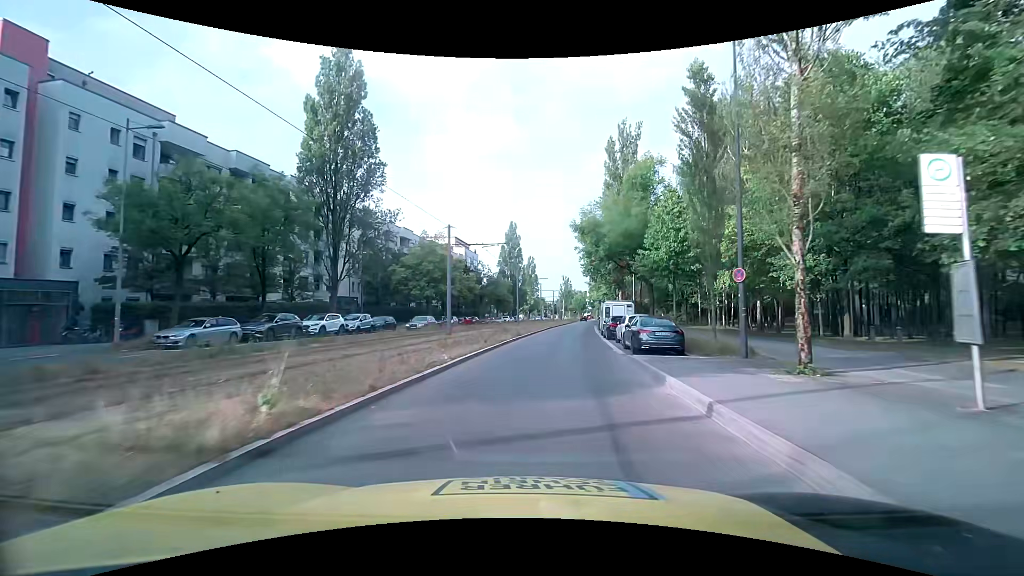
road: secondary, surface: asphalt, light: Day
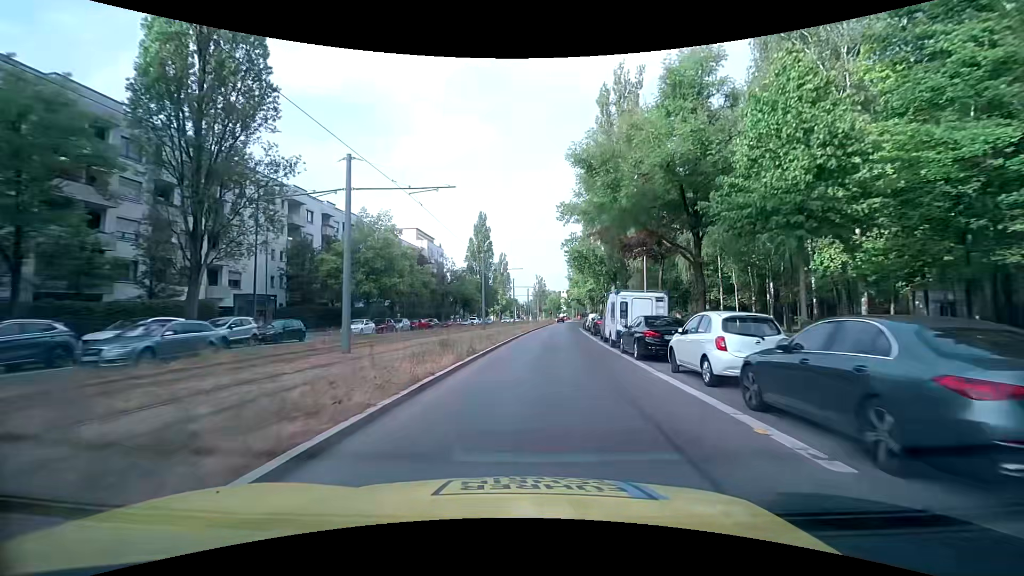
(+0.4, +14.1) m; +3°
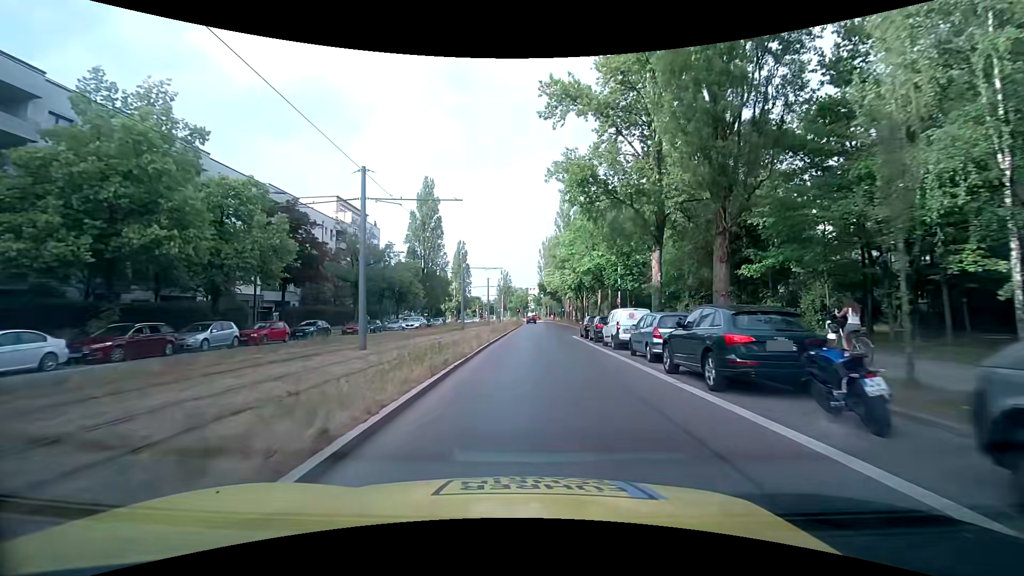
(+1.2, +28.0) m; +5°
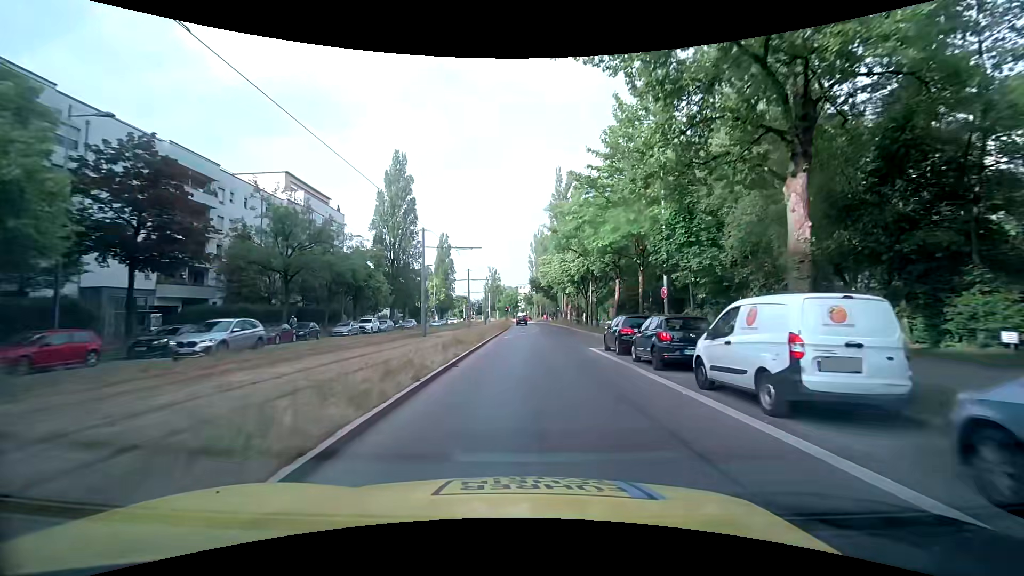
(+0.1, +13.9) m; 0°
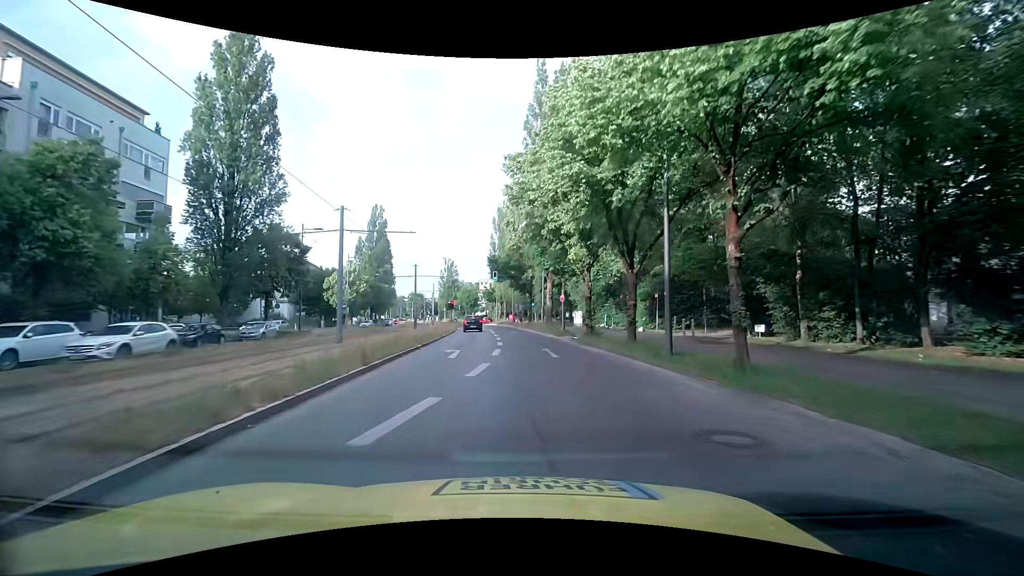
(+1.4, +33.1) m; +5°
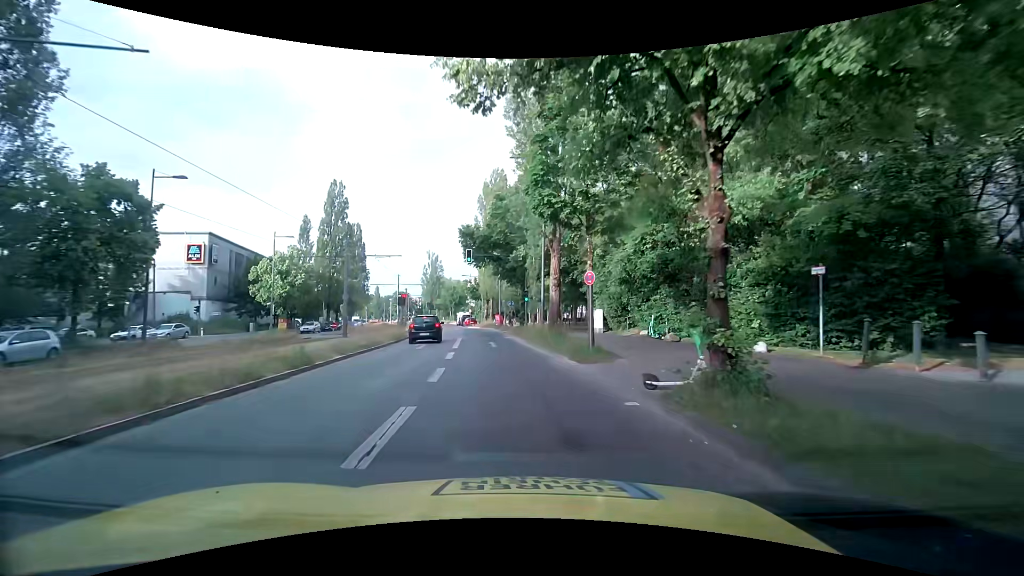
(+0.4, +18.6) m; +1°
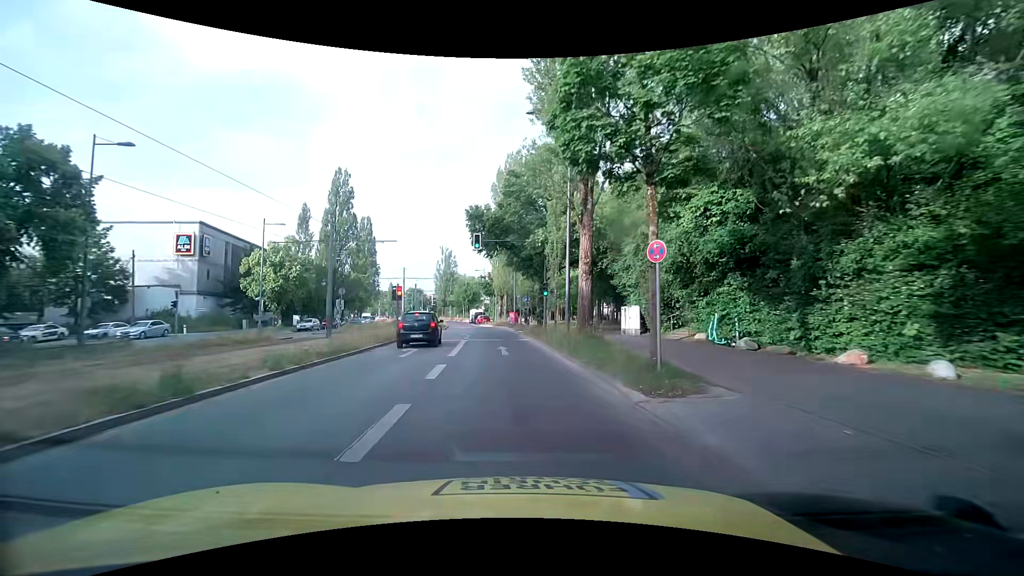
(-0.1, +5.9) m; -2°
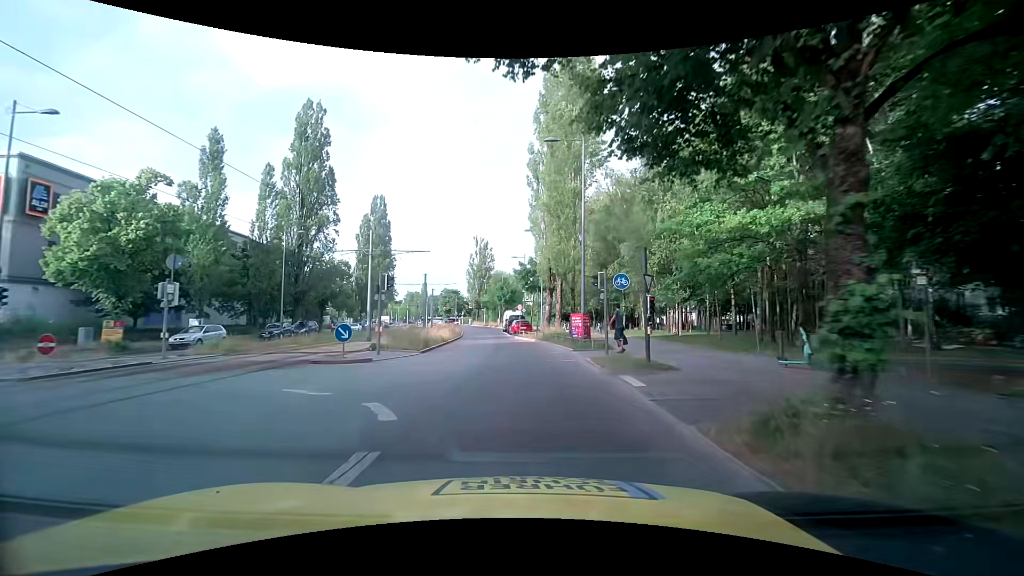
(-1.4, +28.4) m; -5°
(0, +10) (-1, +20) (-1, +30) (-2, +40) (-3, +50) (-4, +60) (-5, +70) (-6, +80) (-7, +90) (-8, +100) m
